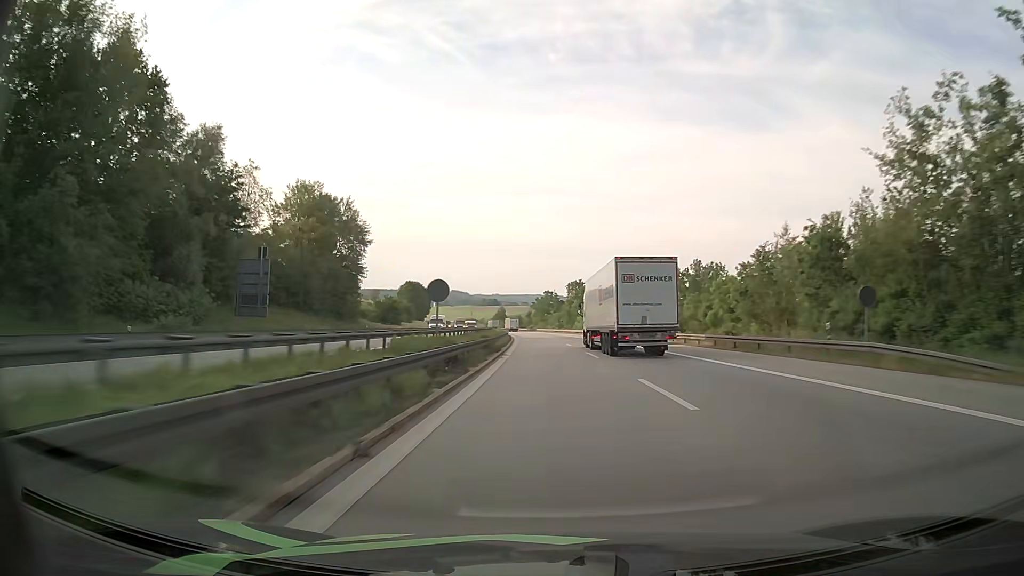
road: motorway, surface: asphalt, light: Day
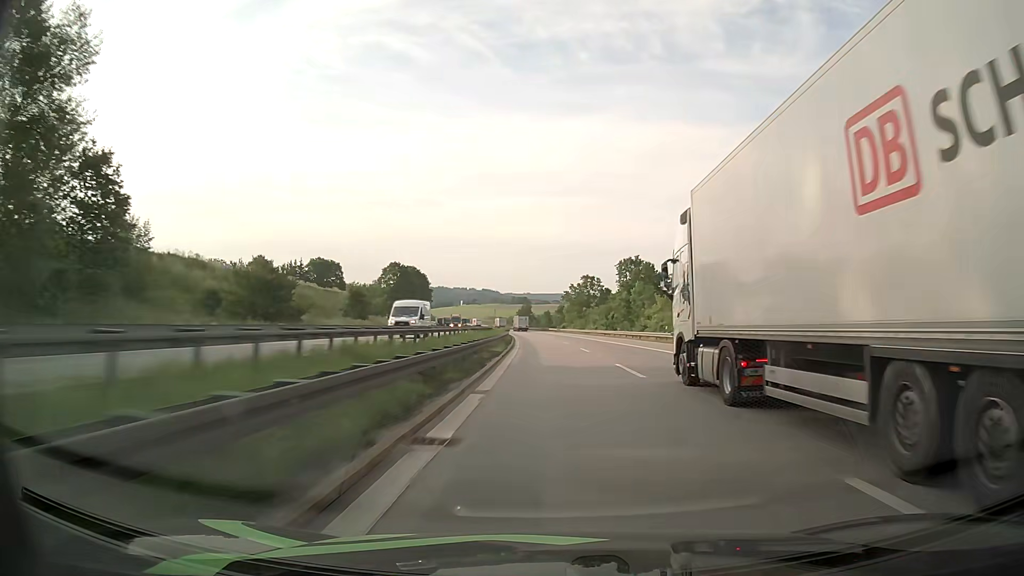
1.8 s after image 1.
(-1.9, +64.7) m; -3°
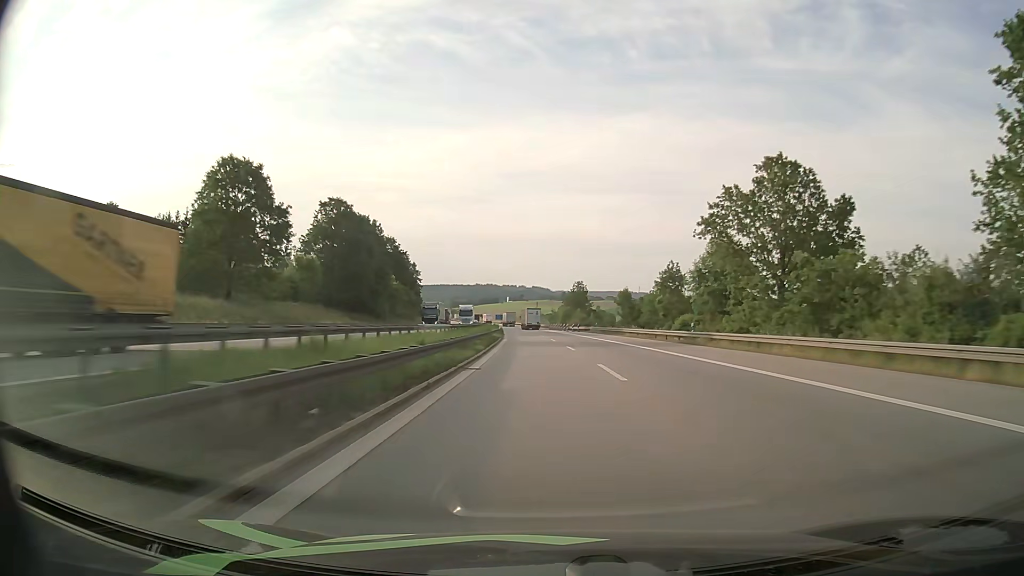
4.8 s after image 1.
(-3.1, +108.2) m; -4°
(0, +10) (0, +20) (0, +30) (-1, +40) (-1, +50) (-1, +60) (-2, +70) (-3, +80) (-3, +90) (-4, +100) m
